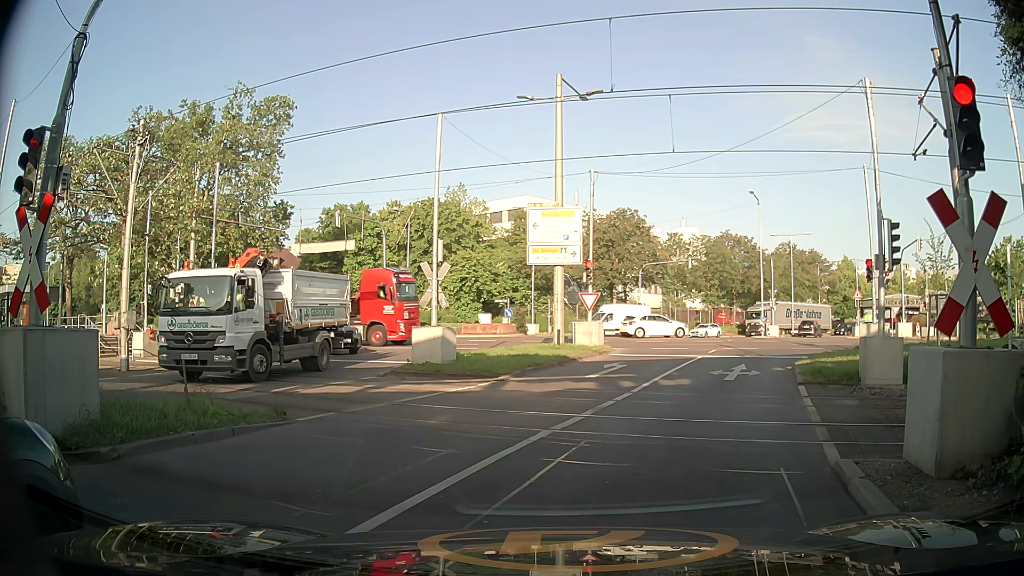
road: secondary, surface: asphalt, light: Day
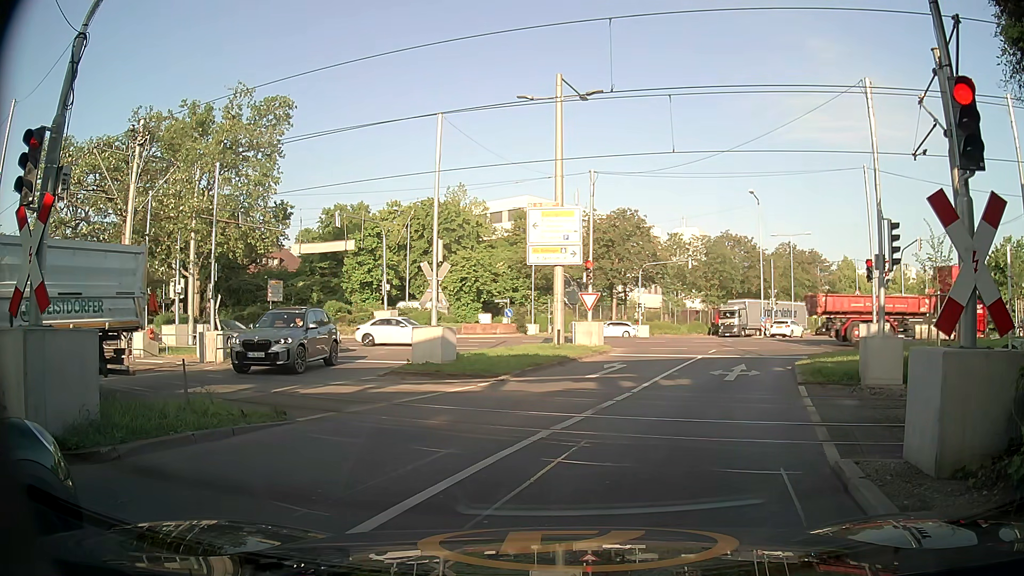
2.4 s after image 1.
(0.0, 0.0) m; 0°
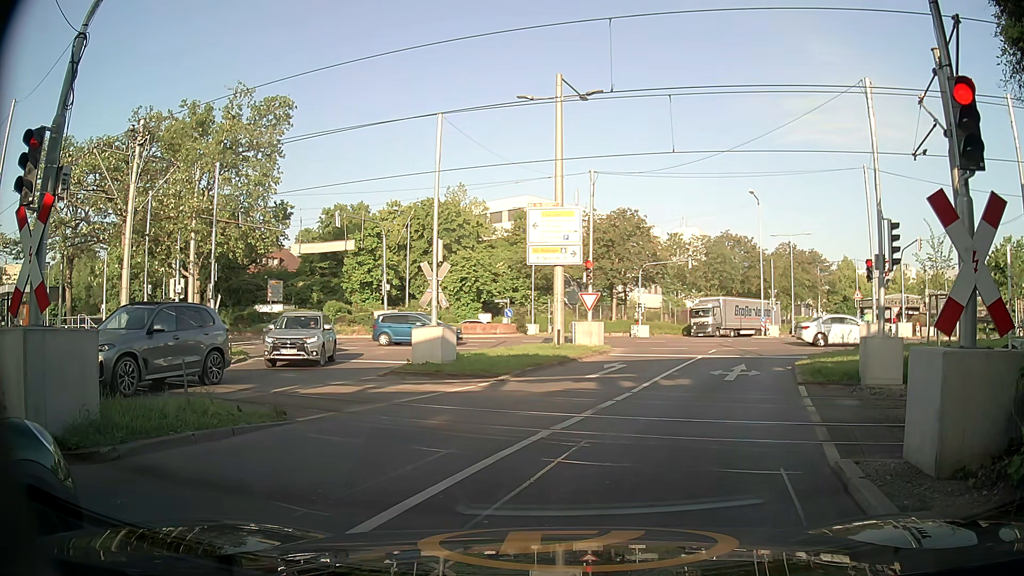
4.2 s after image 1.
(0.0, 0.0) m; 0°
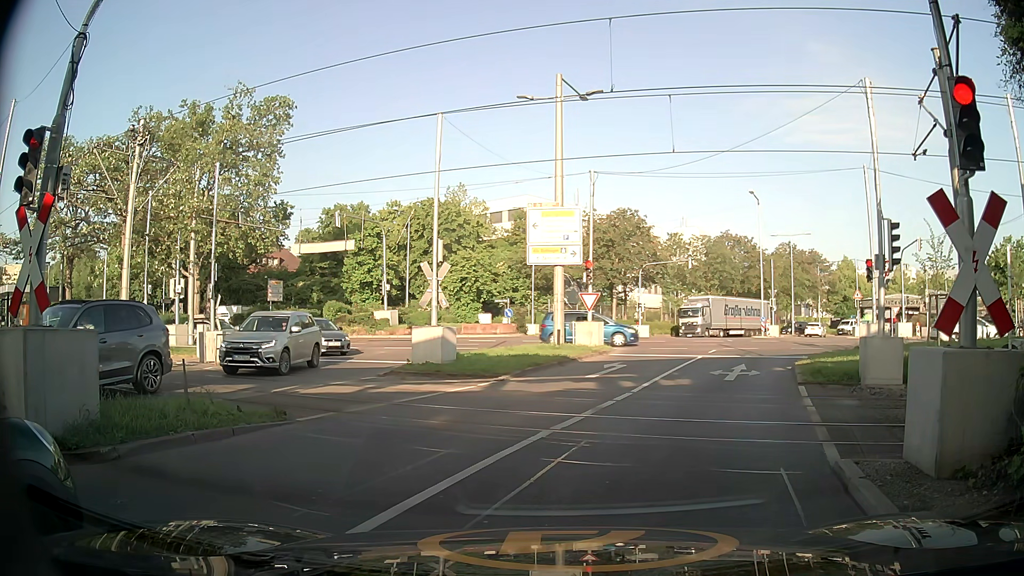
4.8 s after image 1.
(0.0, 0.0) m; 0°
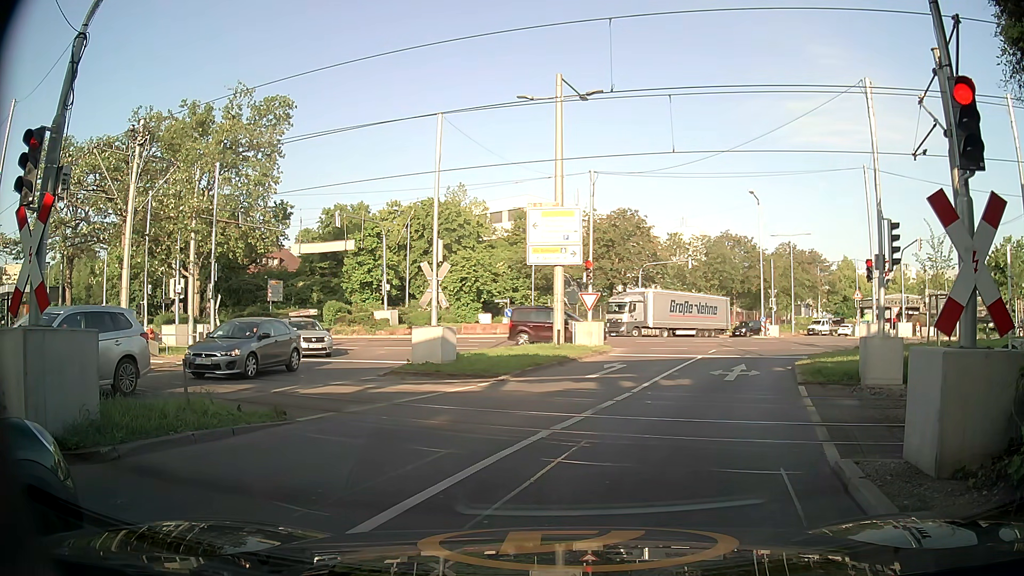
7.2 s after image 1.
(0.0, 0.0) m; 0°
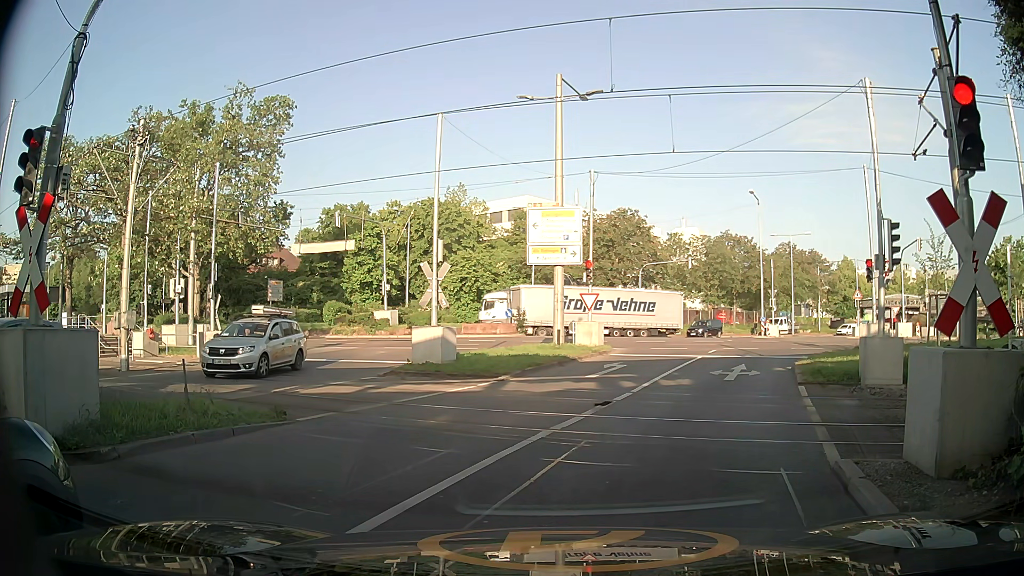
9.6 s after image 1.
(0.0, 0.0) m; 0°
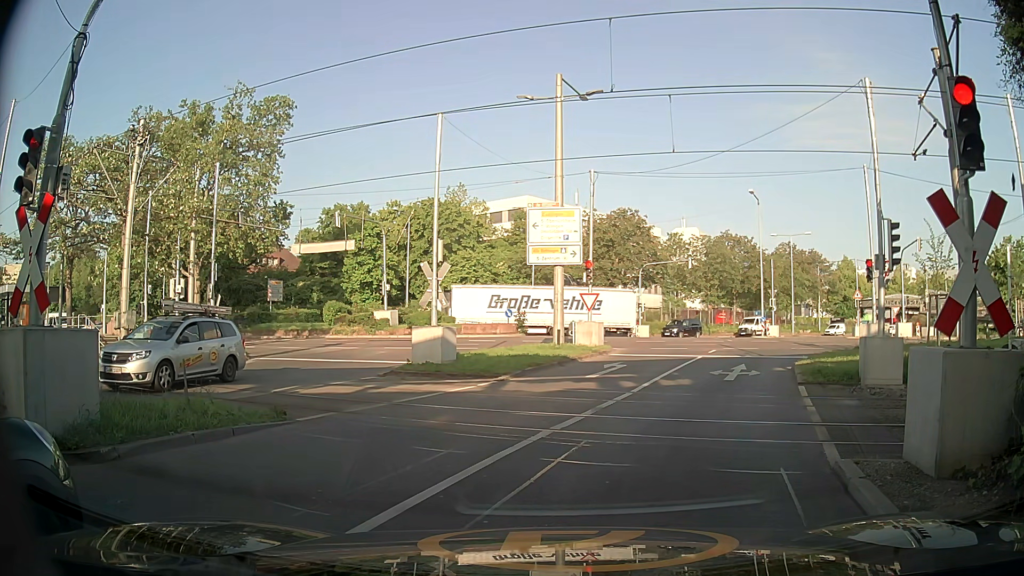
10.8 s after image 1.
(0.0, 0.0) m; 0°
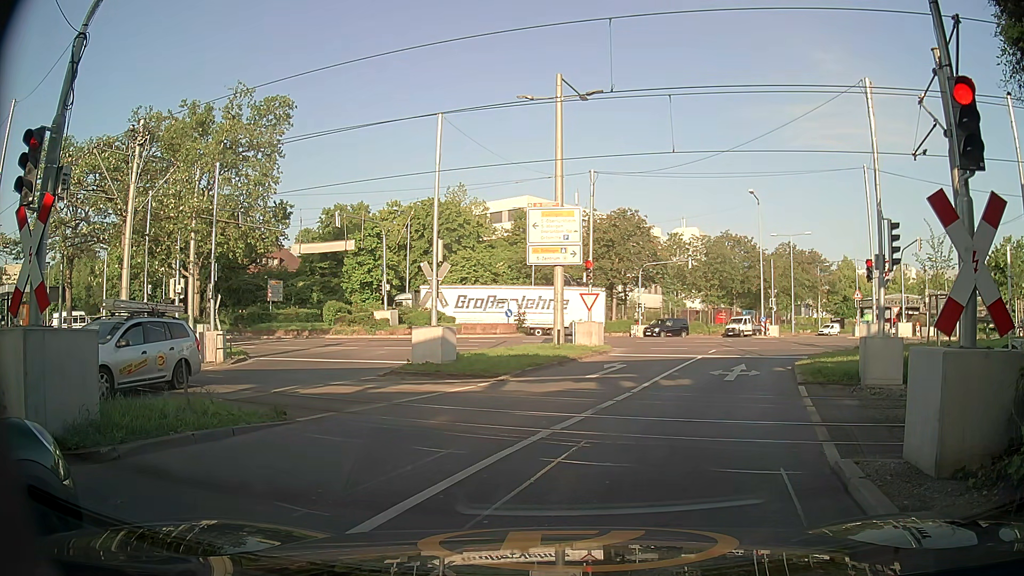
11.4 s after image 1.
(0.0, 0.0) m; 0°
